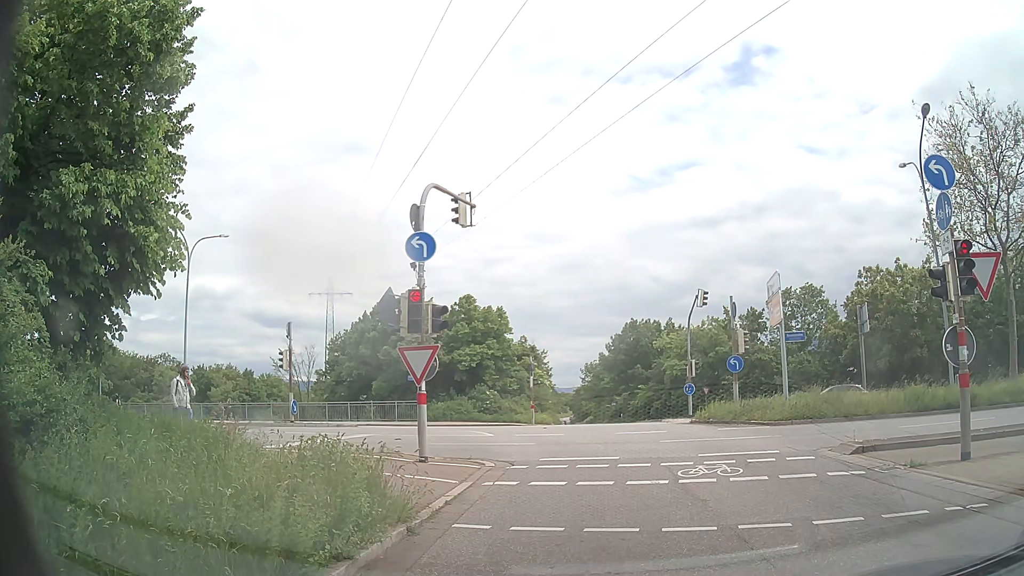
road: primary_link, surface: asphalt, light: Day
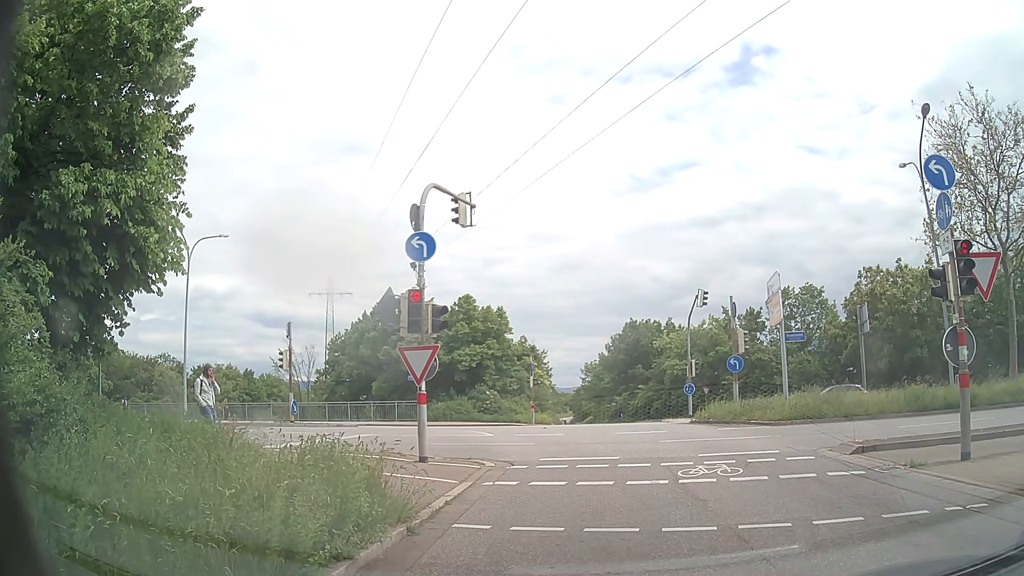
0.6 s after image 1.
(0.0, 0.0) m; 0°
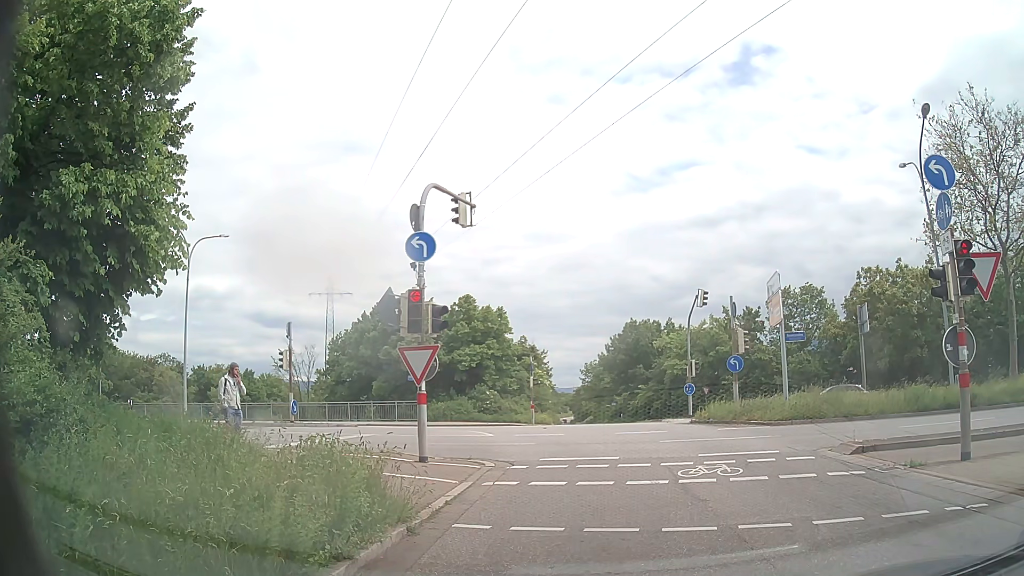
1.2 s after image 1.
(0.0, 0.0) m; 0°
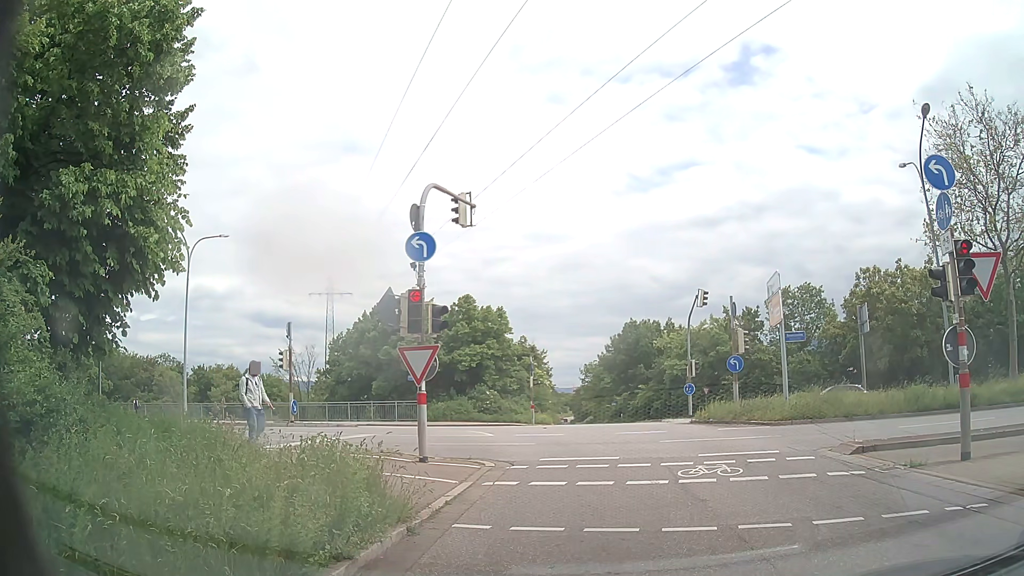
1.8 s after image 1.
(0.0, 0.0) m; 0°
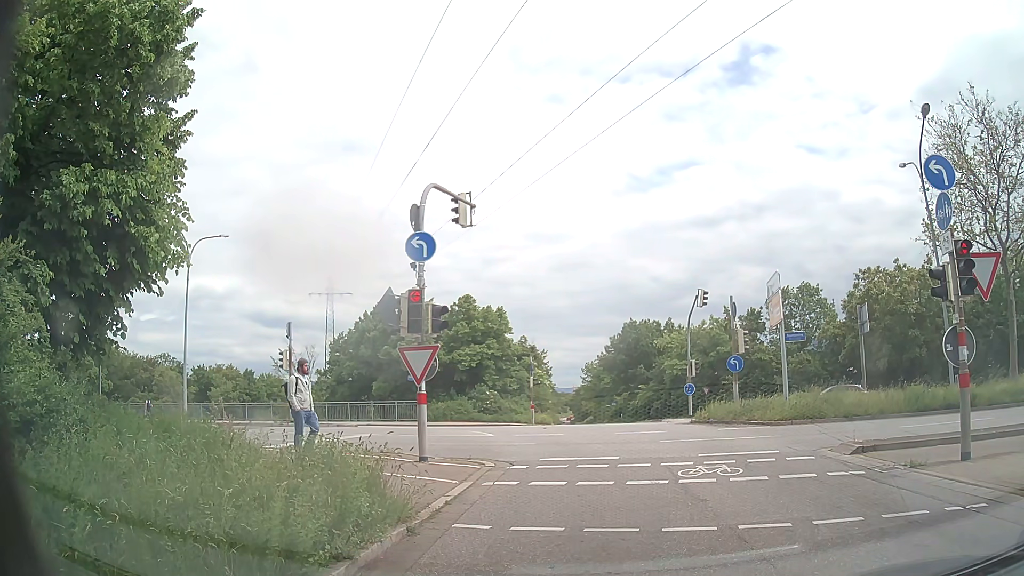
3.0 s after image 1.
(0.0, 0.0) m; 0°
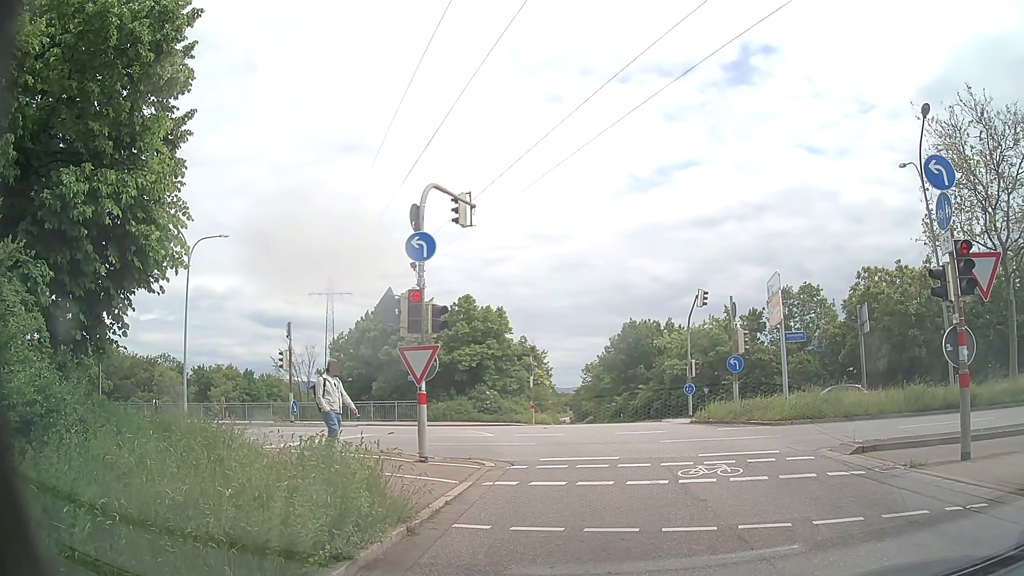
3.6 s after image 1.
(0.0, 0.0) m; 0°
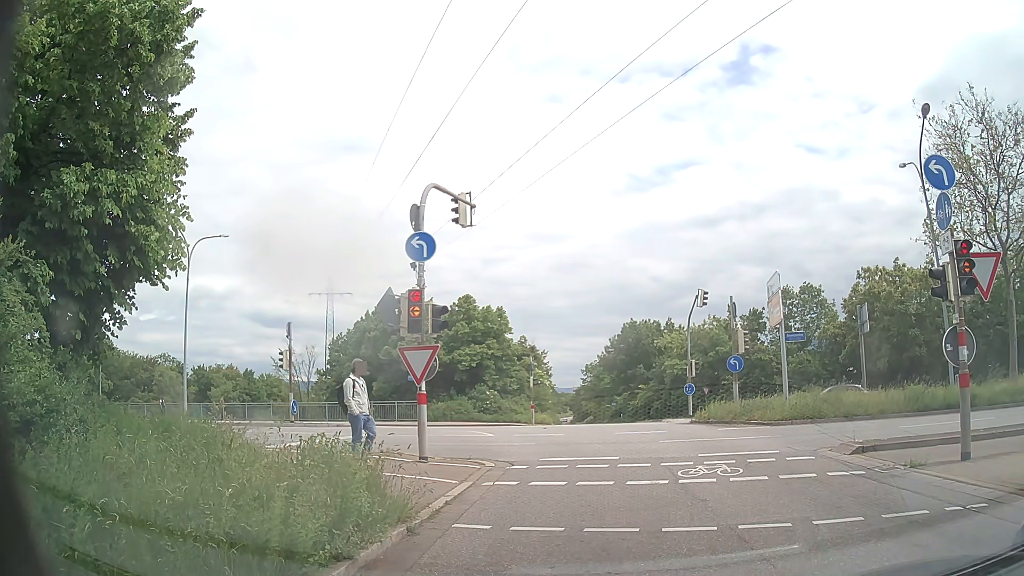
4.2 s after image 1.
(0.0, 0.0) m; 0°
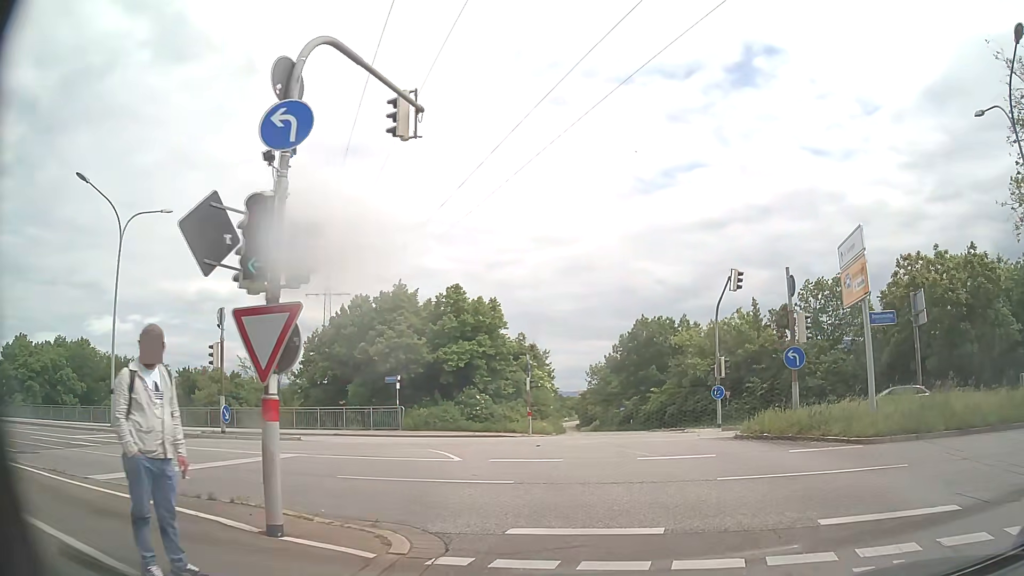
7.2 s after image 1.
(-0.1, +7.0) m; -1°
(0, +10) (-3, +20) (-10, +26) (-20, +30) (-29, +31) (-39, +33) (-49, +35) (-59, +36) (-69, +38) (-79, +40) m
